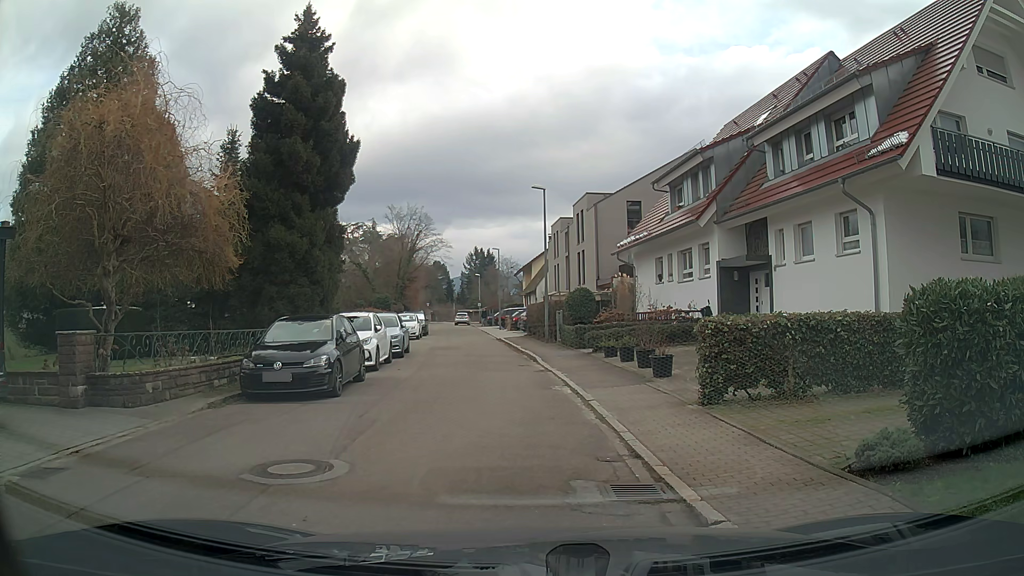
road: residential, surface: asphalt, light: Day
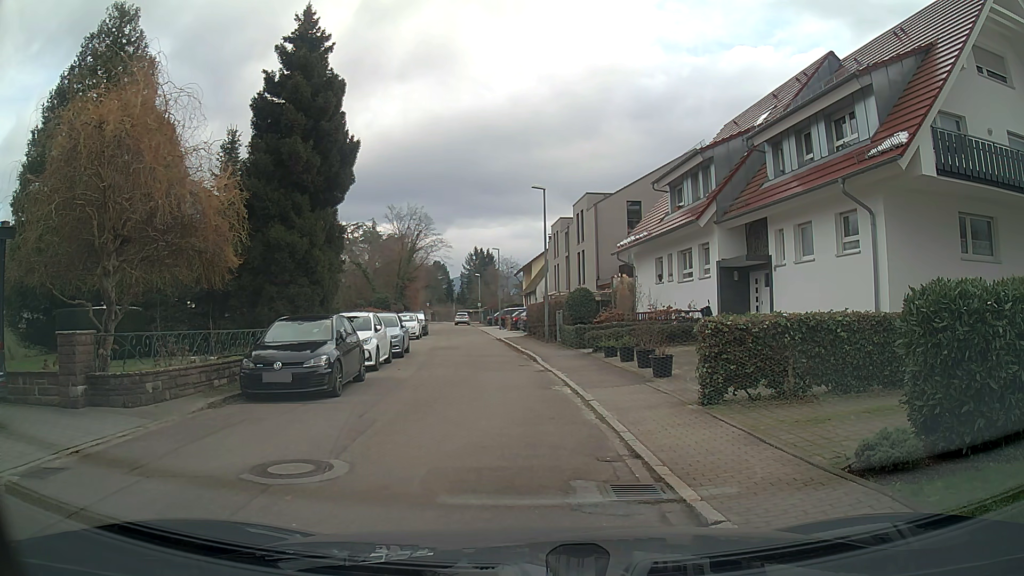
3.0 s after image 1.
(0.0, 0.0) m; 0°
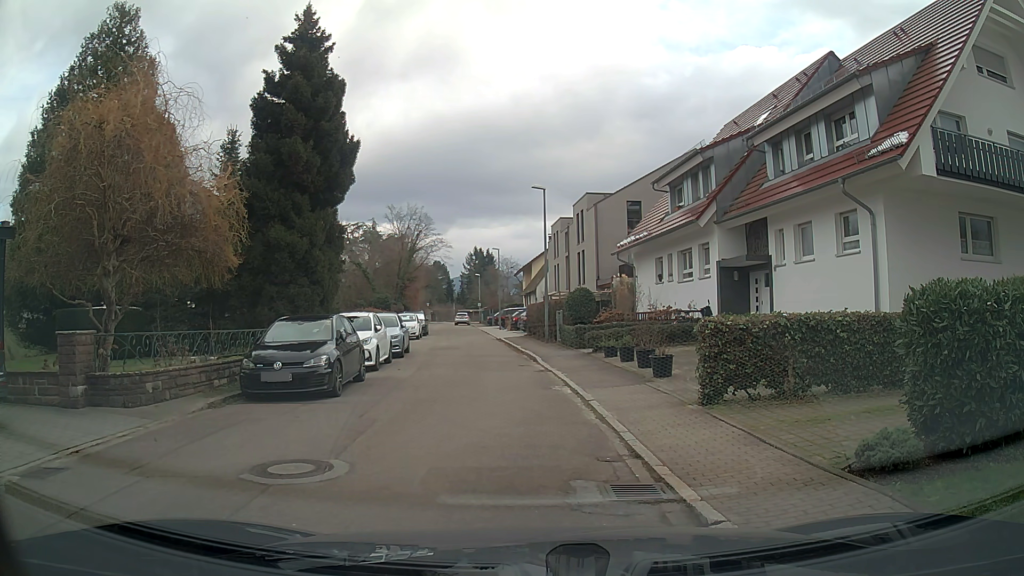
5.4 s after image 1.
(0.0, 0.0) m; 0°
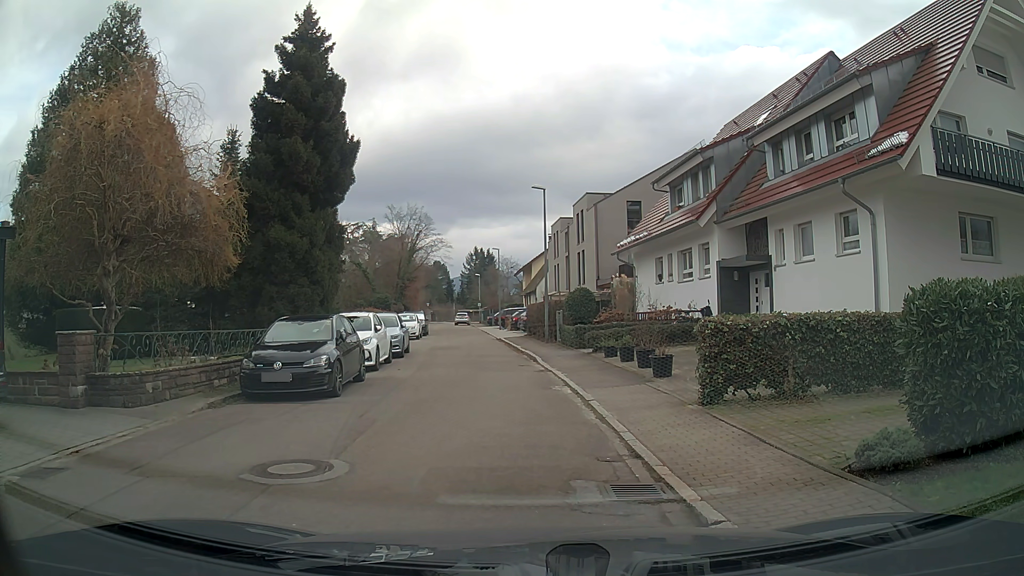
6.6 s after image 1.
(0.0, 0.0) m; 0°
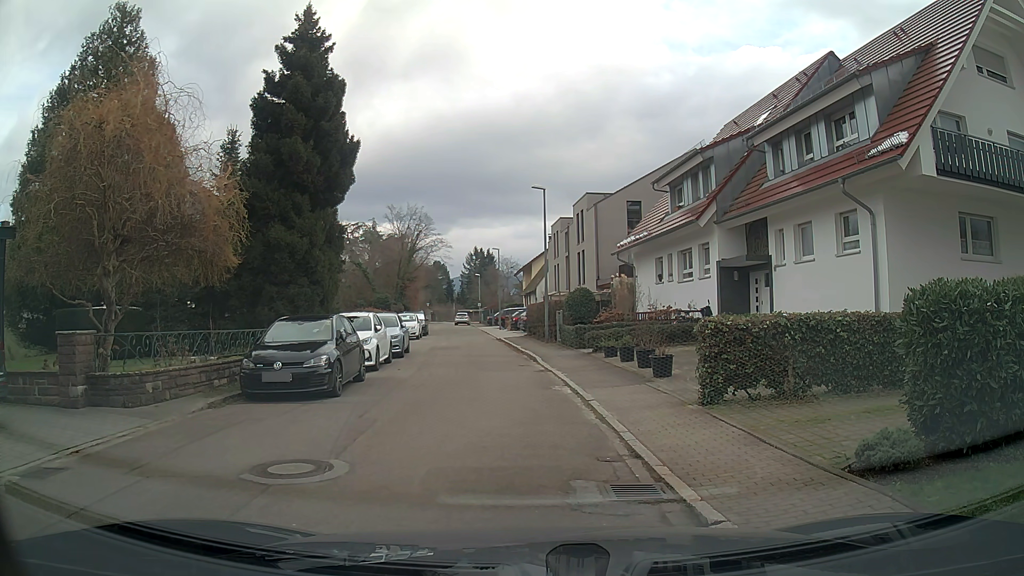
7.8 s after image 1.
(0.0, 0.0) m; 0°
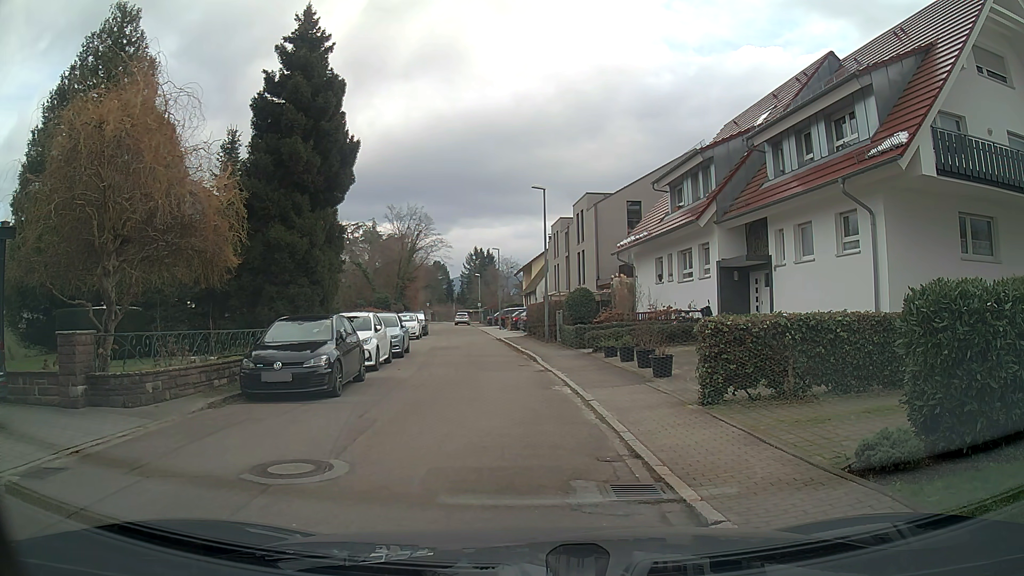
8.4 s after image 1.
(0.0, 0.0) m; 0°
